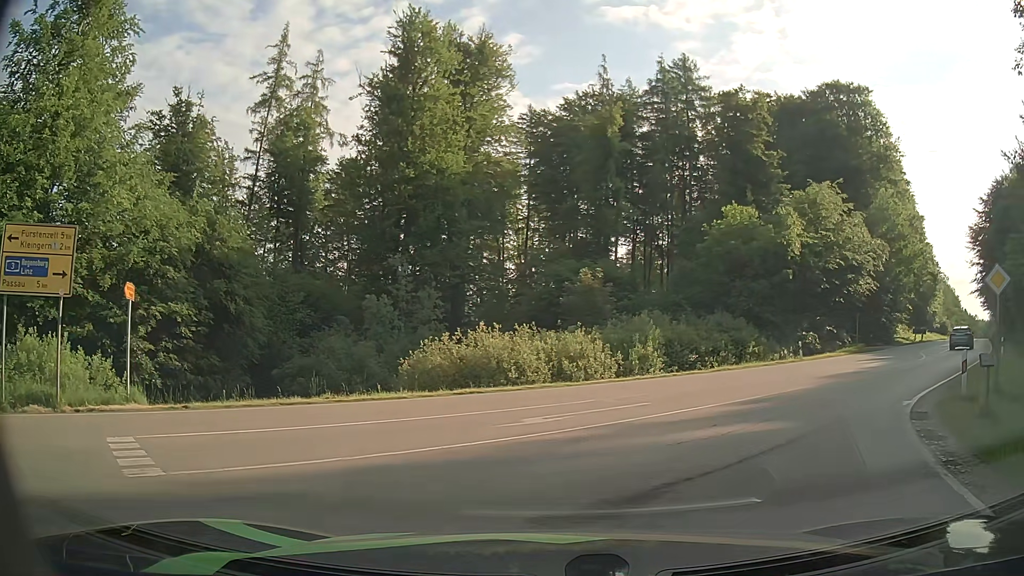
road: secondary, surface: asphalt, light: Day
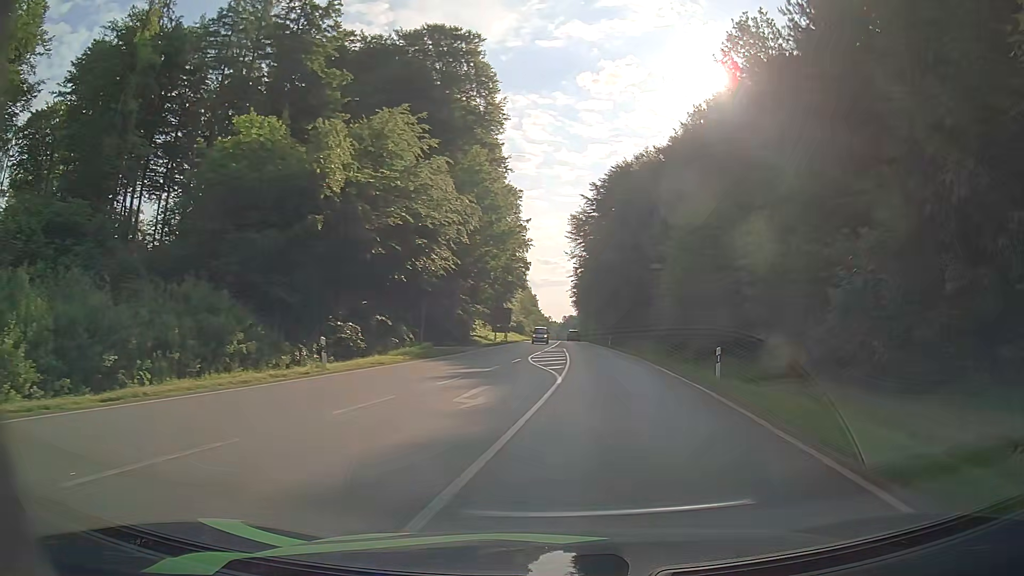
(+5.6, +16.4) m; +36°
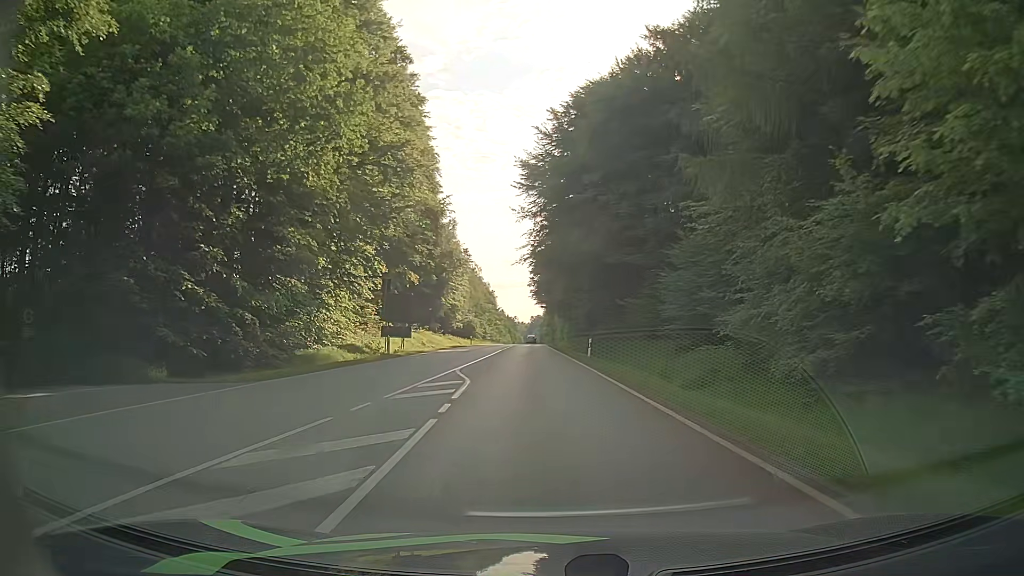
(+2.9, +32.5) m; +3°
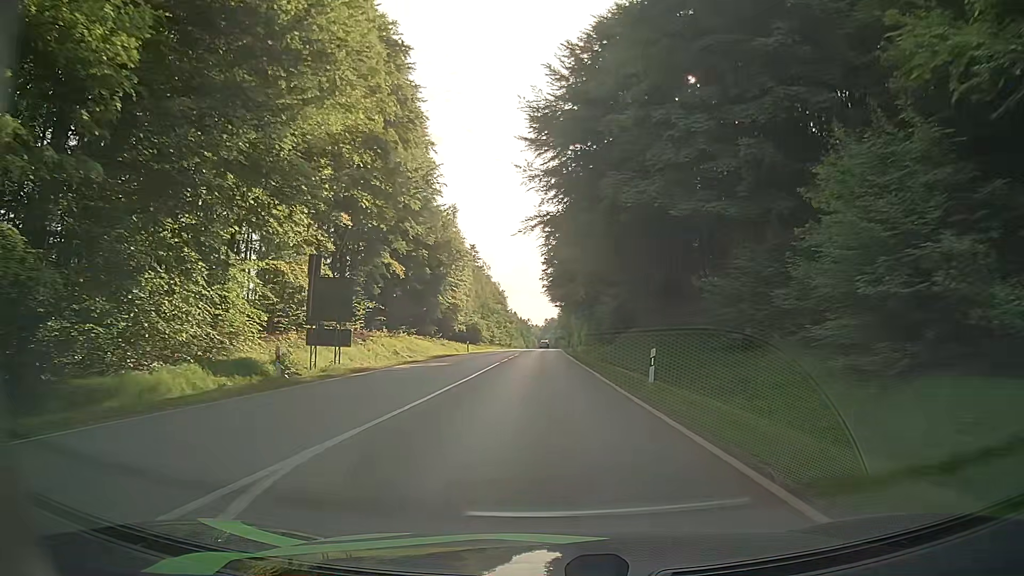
(-0.2, +16.2) m; -2°
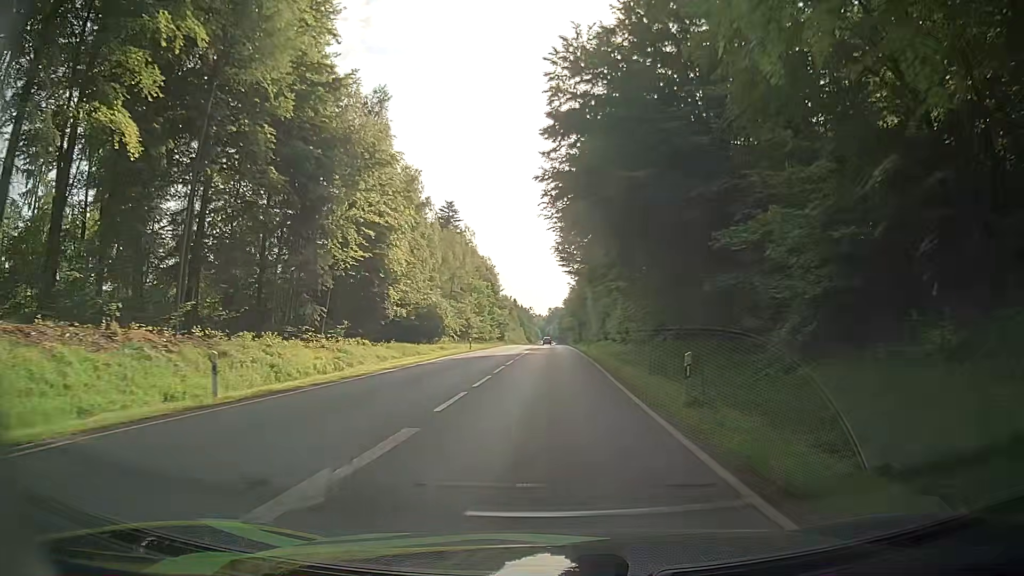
(+0.1, +47.5) m; 0°
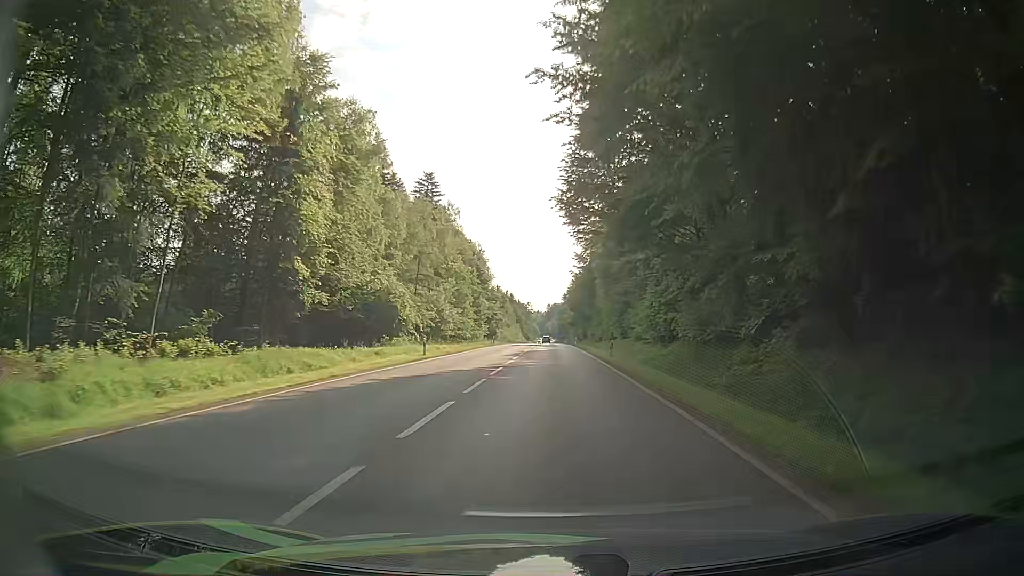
(+0.1, +21.2) m; +1°
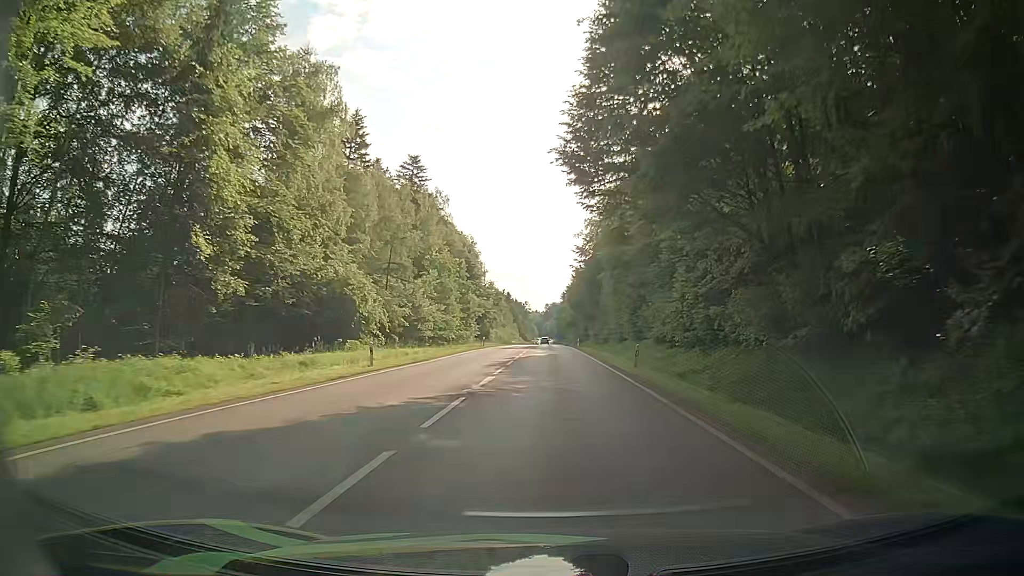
(-0.2, +10.9) m; -1°
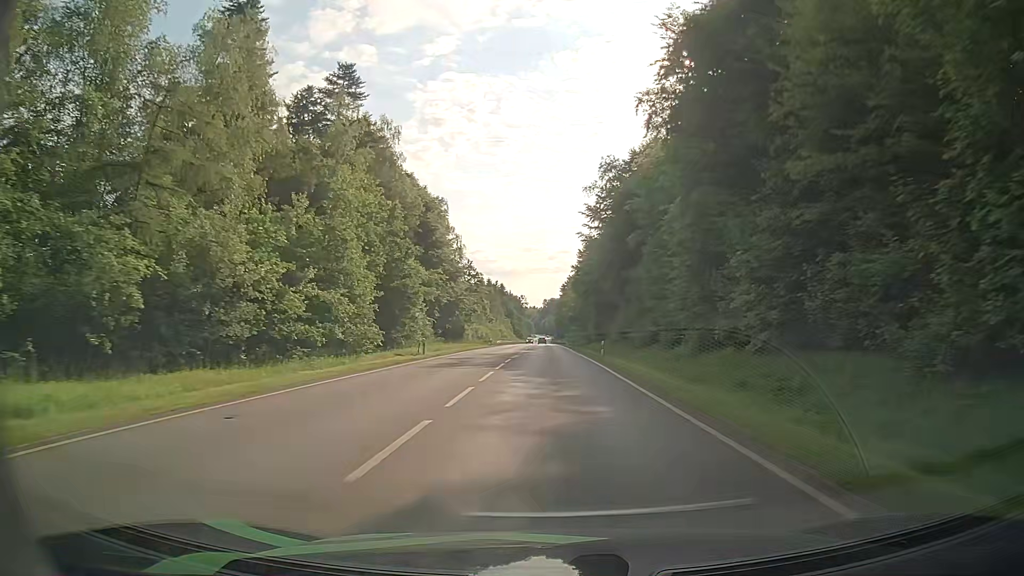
(+0.2, +34.2) m; 0°
(0, +10) (0, +20) (0, +30) (0, +40) (0, +50) (0, +60) (0, +70) (0, +80) (0, +90) (0, +100) m
